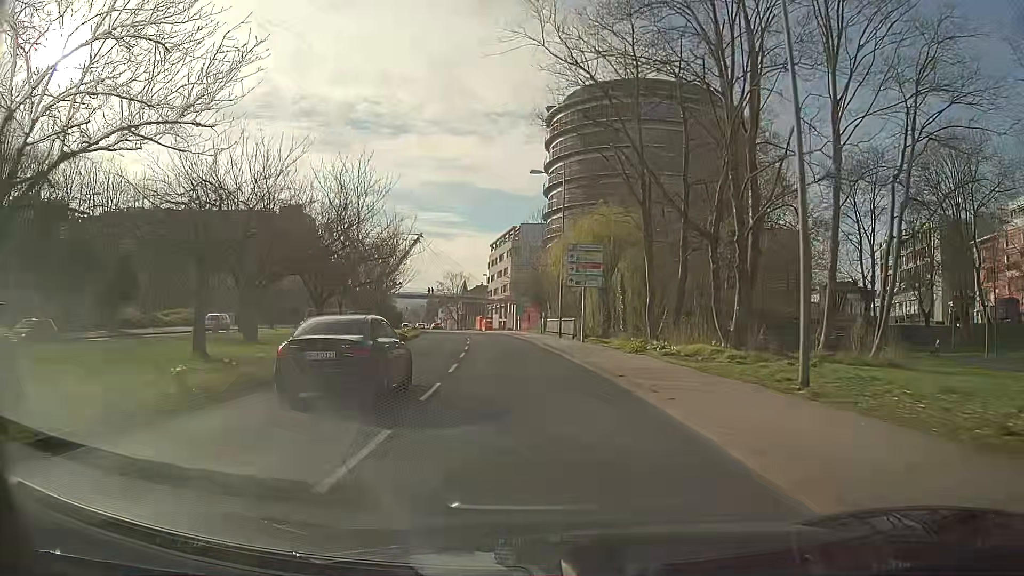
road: tertiary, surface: asphalt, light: Day
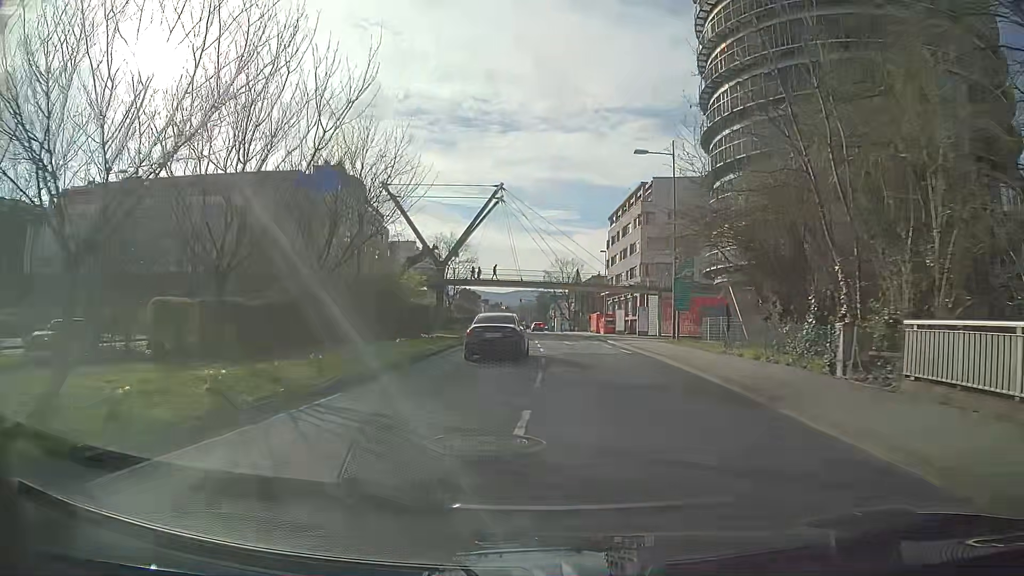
(-3.4, +40.4) m; -10°
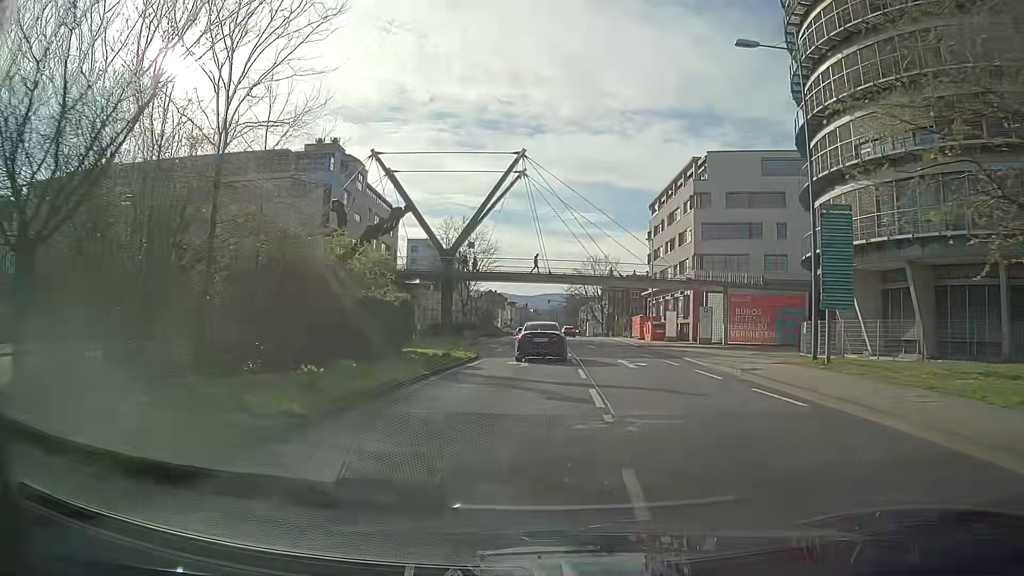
(-0.5, +15.5) m; -3°
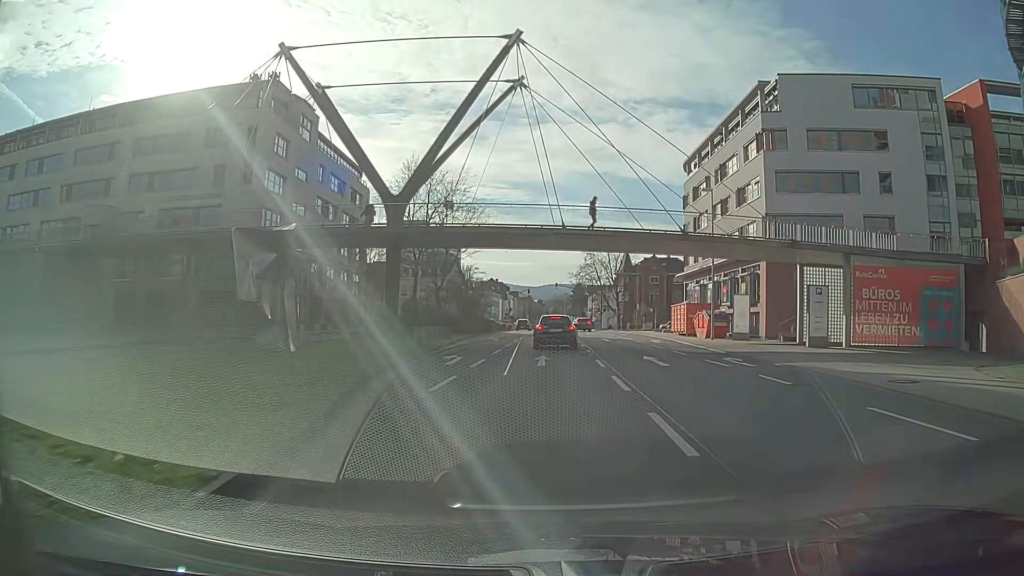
(-0.1, +22.3) m; 0°
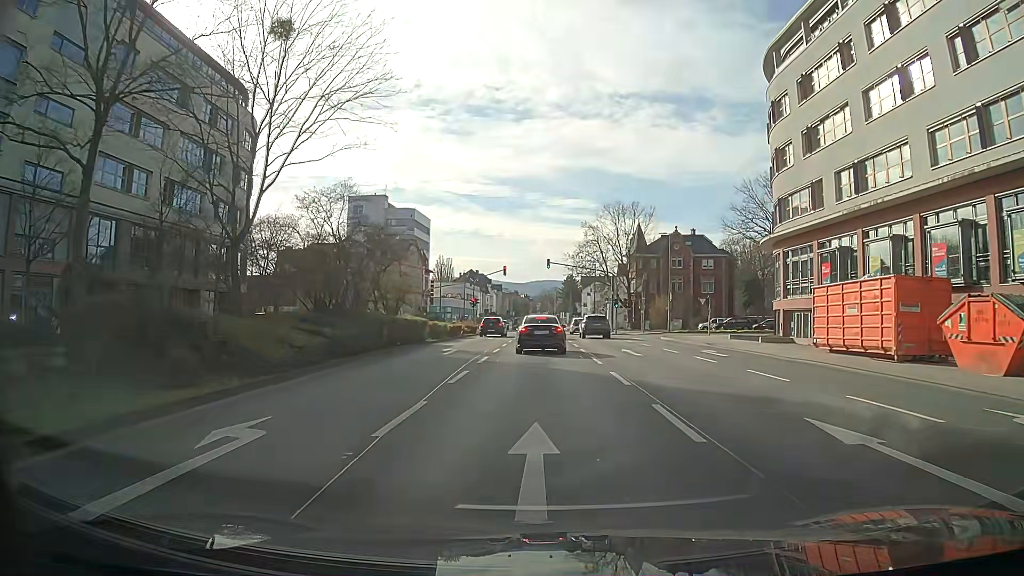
(+0.4, +35.2) m; +1°
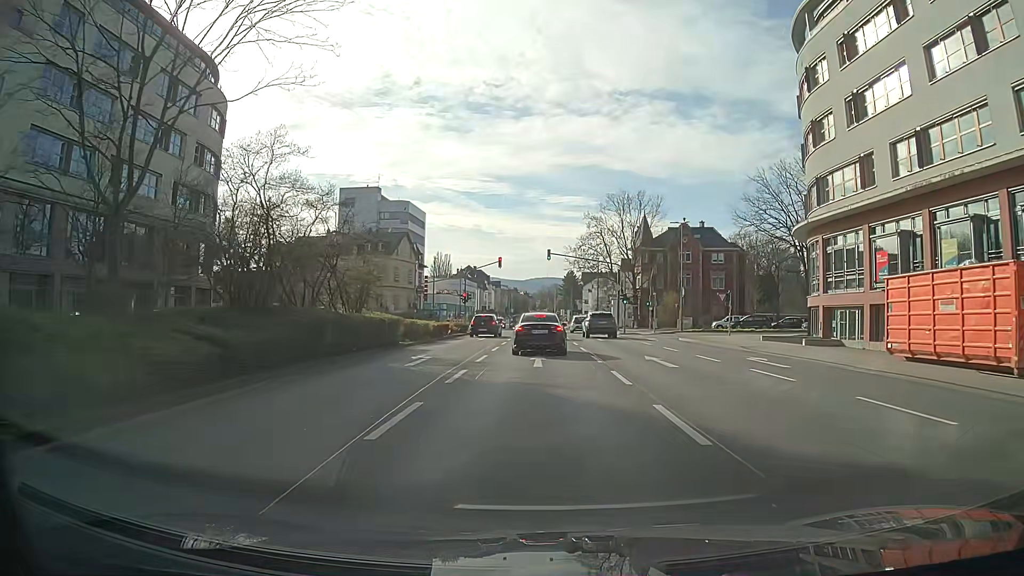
(+0.1, +6.3) m; +1°
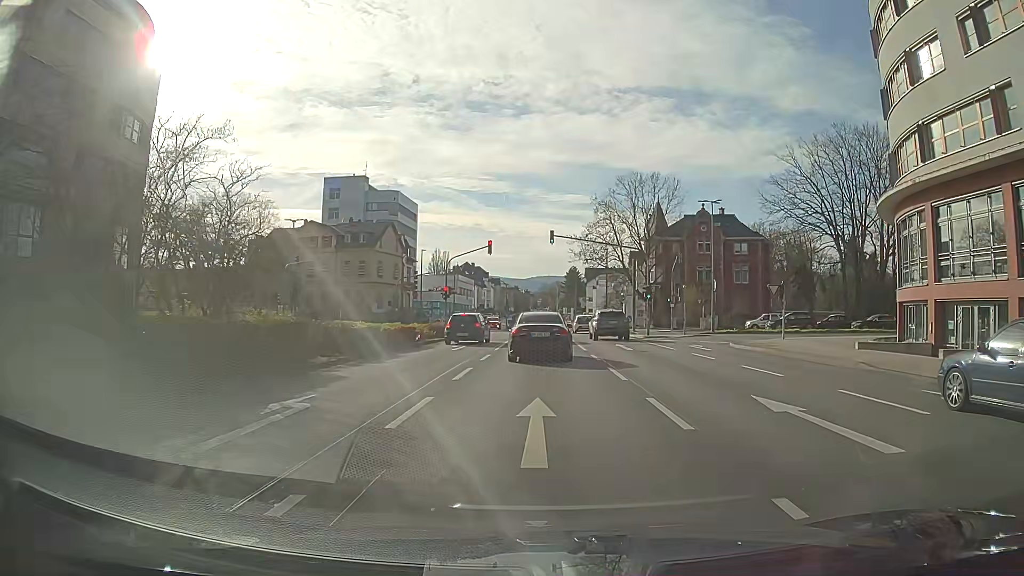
(0.0, +11.2) m; 0°
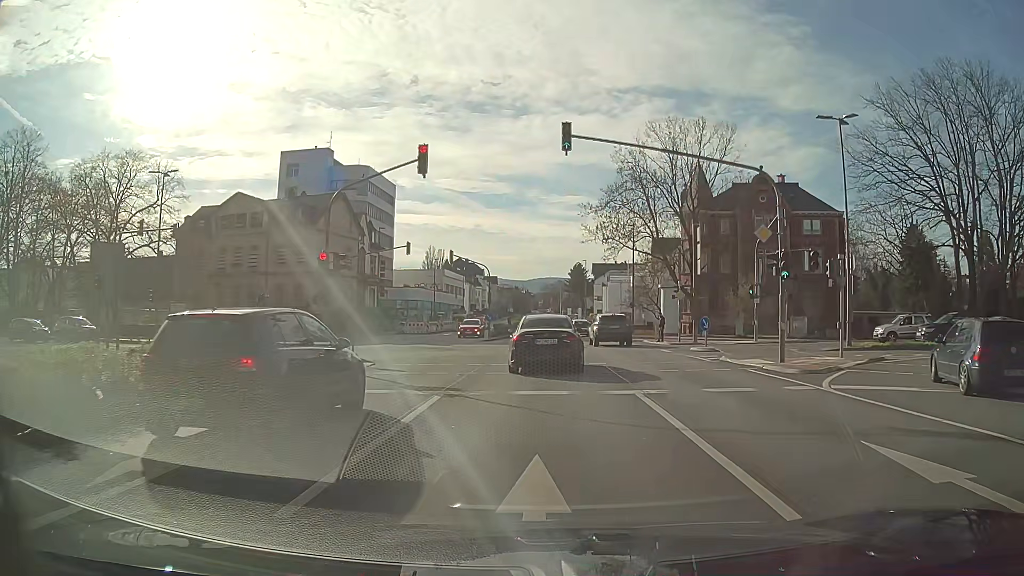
(-0.3, +24.2) m; -1°
(0, +10) (0, +20) (0, +30) (0, +40) (0, +50) (0, +60) (0, +70) (0, +80) (+1, +90) (+1, +100) m
